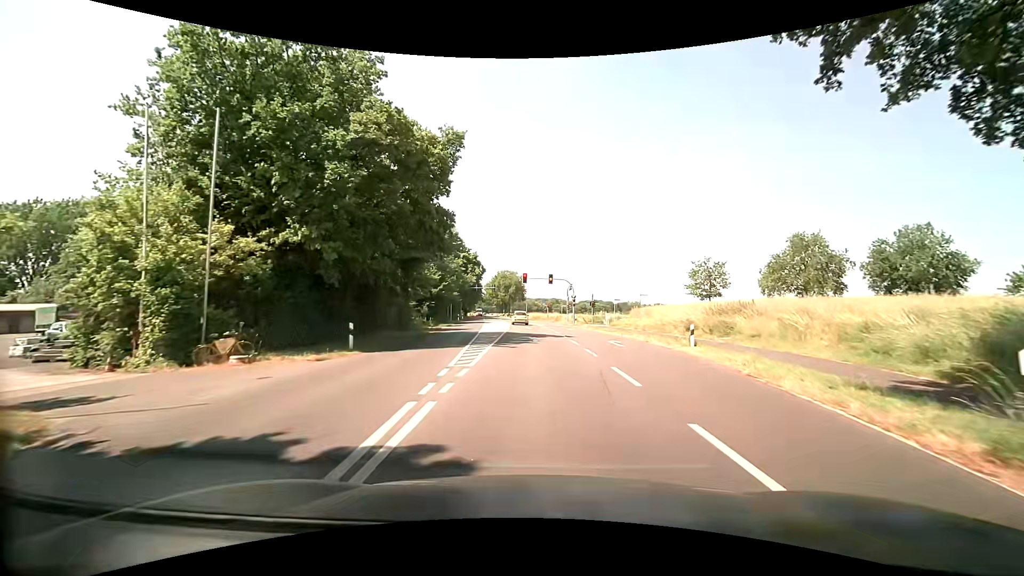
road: secondary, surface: asphalt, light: Day
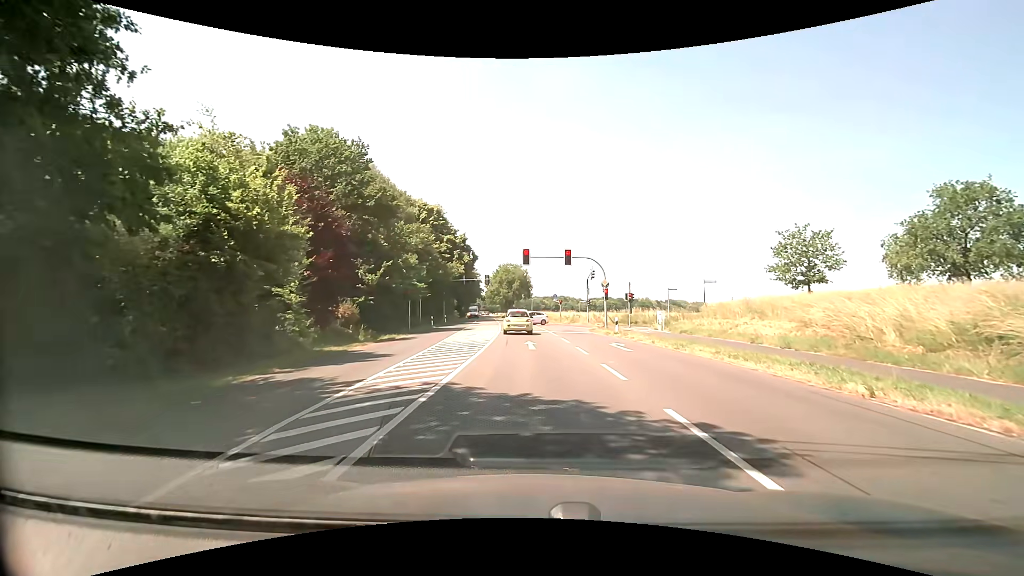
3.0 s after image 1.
(0.0, +22.6) m; -1°
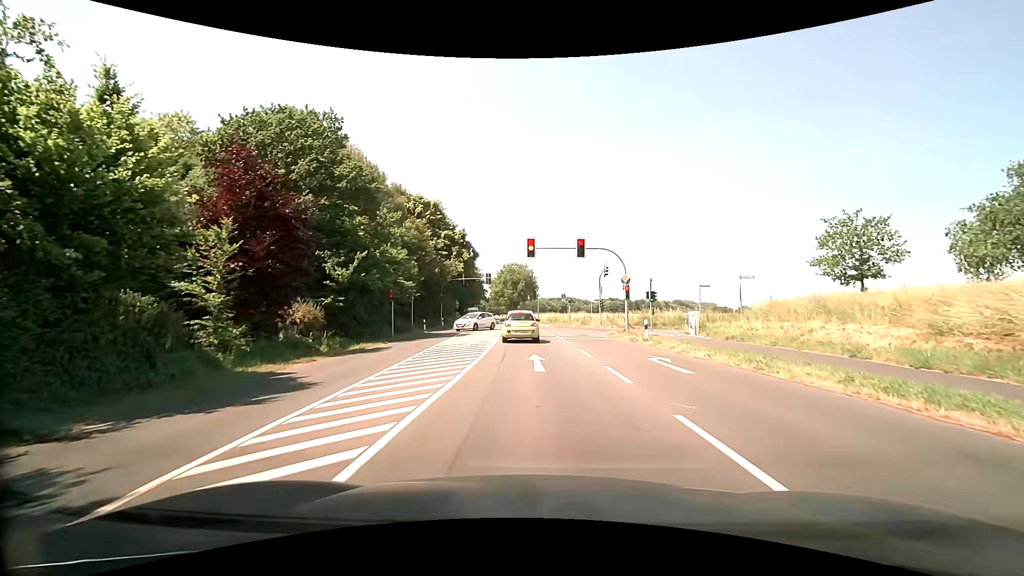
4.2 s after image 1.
(0.0, +6.2) m; 0°
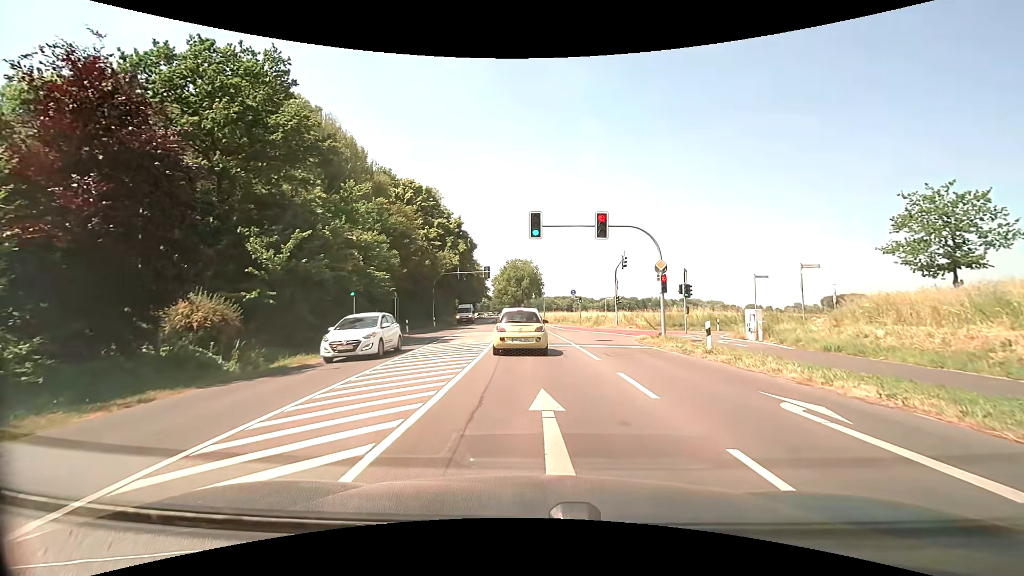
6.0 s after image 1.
(0.0, +7.7) m; 0°
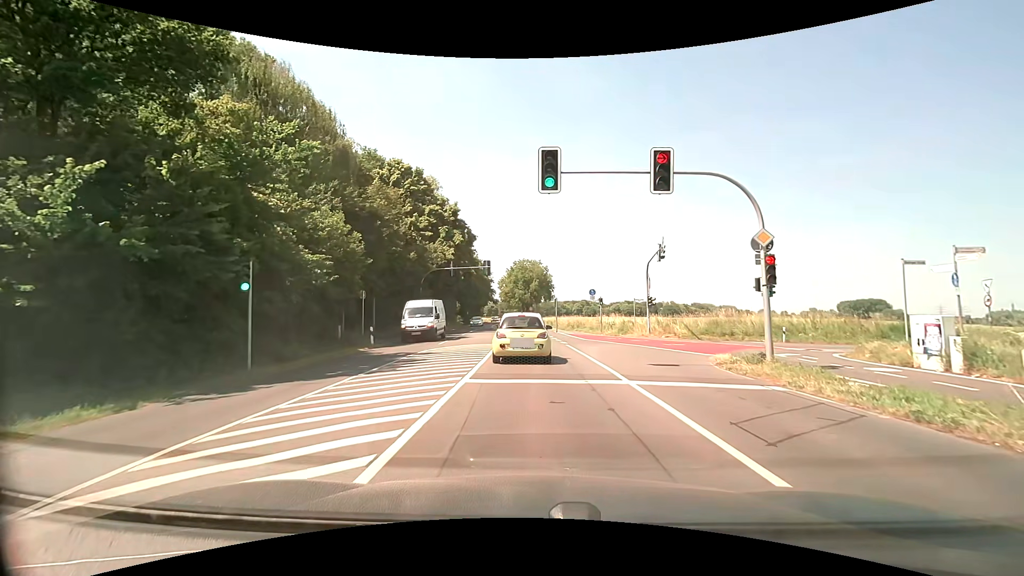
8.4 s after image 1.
(-0.2, +10.1) m; -2°
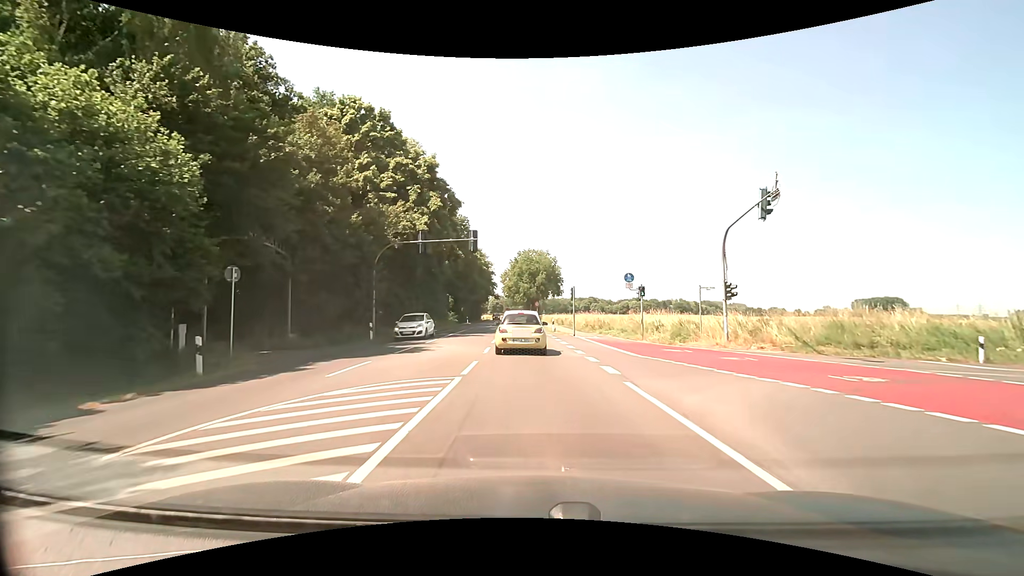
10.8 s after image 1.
(-0.1, +14.9) m; -1°
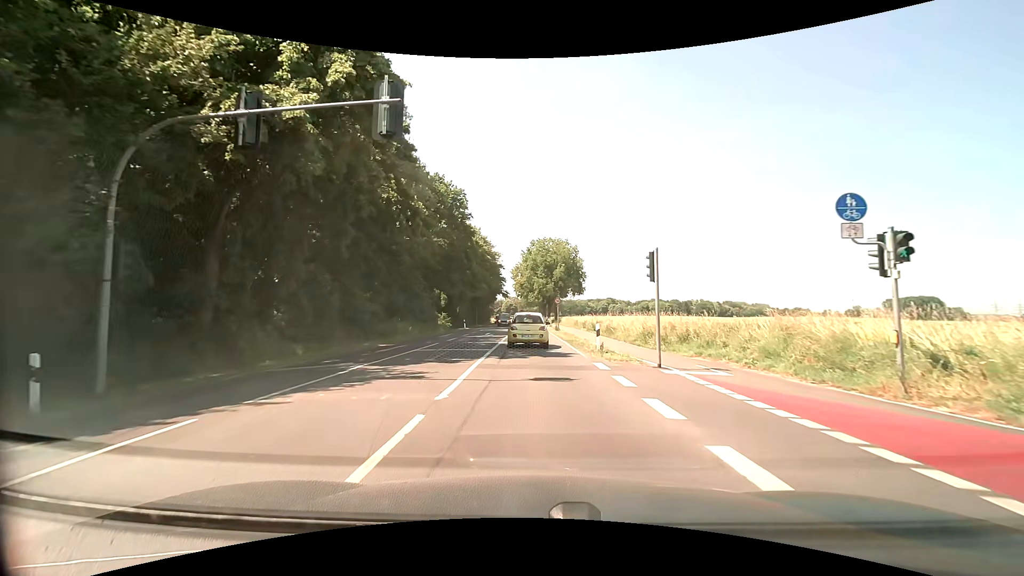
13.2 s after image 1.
(-0.2, +20.0) m; -1°
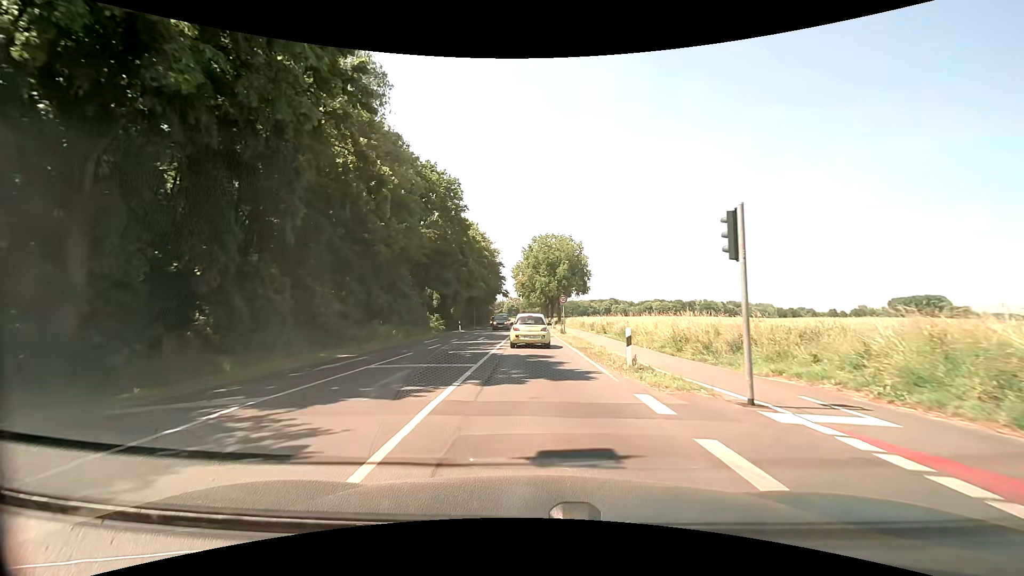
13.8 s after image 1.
(0.0, +5.8) m; 0°
(0, +10) (0, +20) (0, +30) (0, +40) (0, +50) (-1, +60) (-1, +70) (-1, +80) (-2, +90) (-2, +100) m
